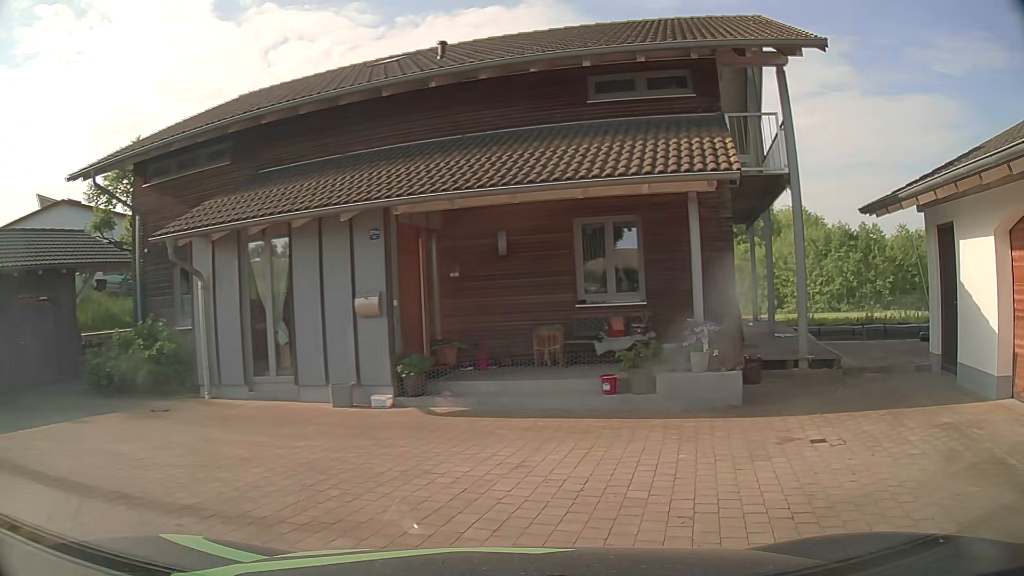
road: unclassified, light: Day
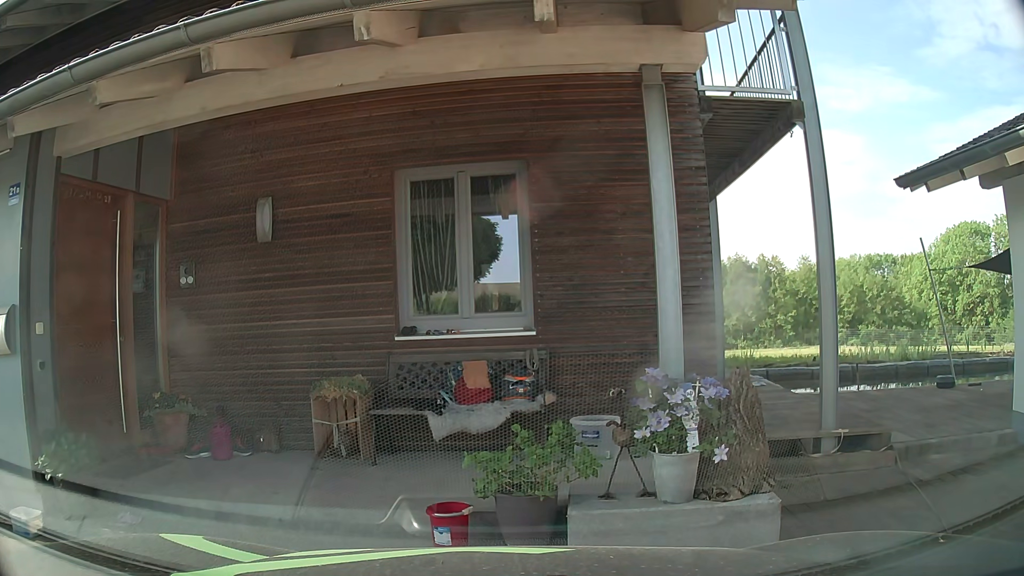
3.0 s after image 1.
(+0.6, +4.8) m; +12°
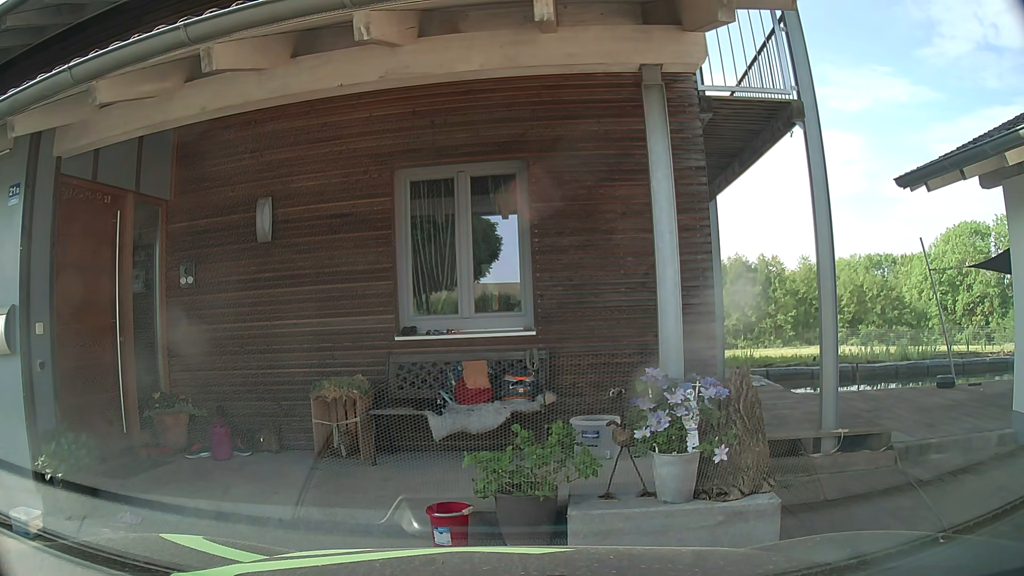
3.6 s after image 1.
(0.0, 0.0) m; 0°
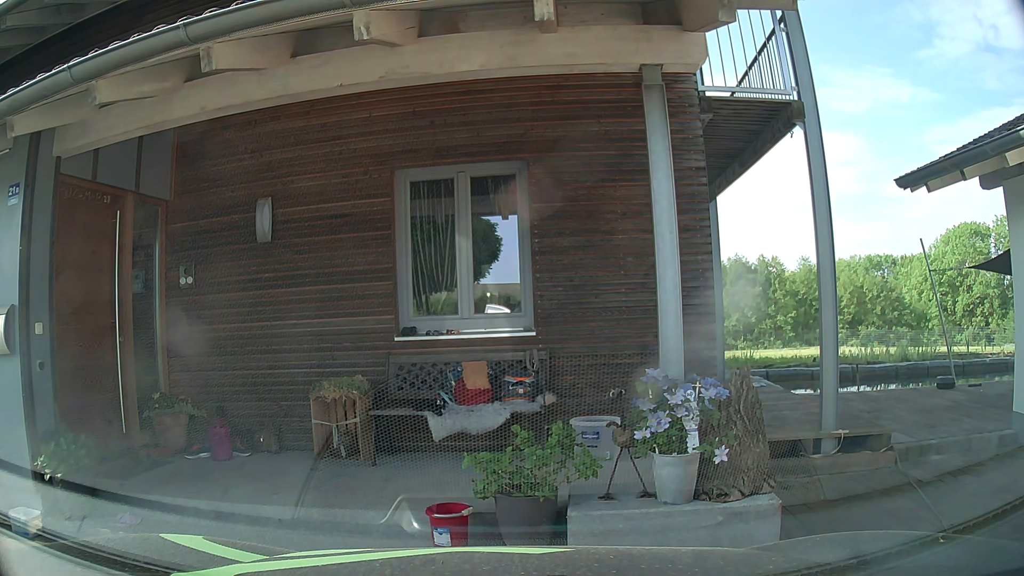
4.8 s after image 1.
(0.0, 0.0) m; 0°
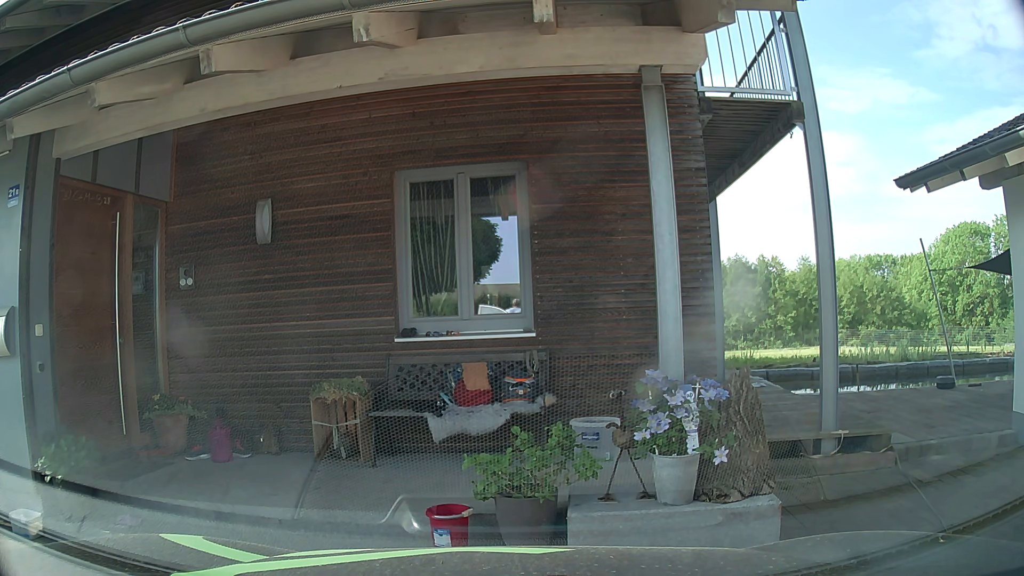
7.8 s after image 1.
(0.0, 0.0) m; 0°
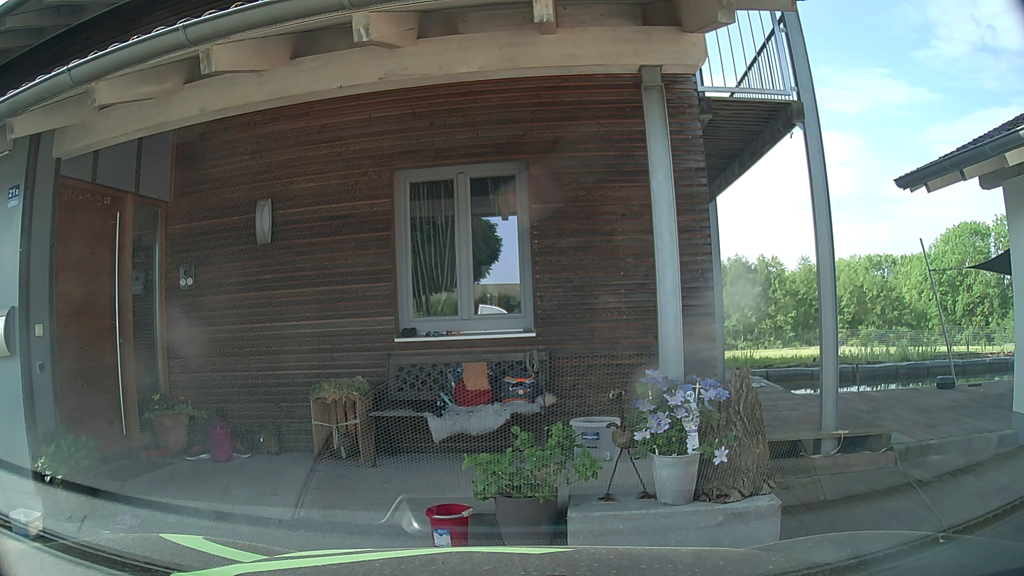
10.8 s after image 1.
(0.0, 0.0) m; 0°
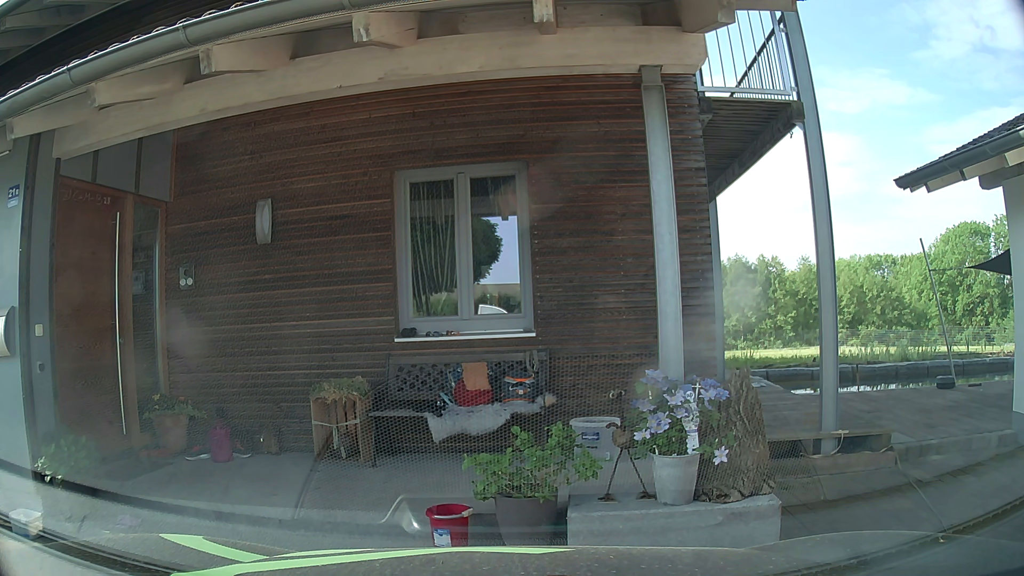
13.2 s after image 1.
(0.0, 0.0) m; 0°
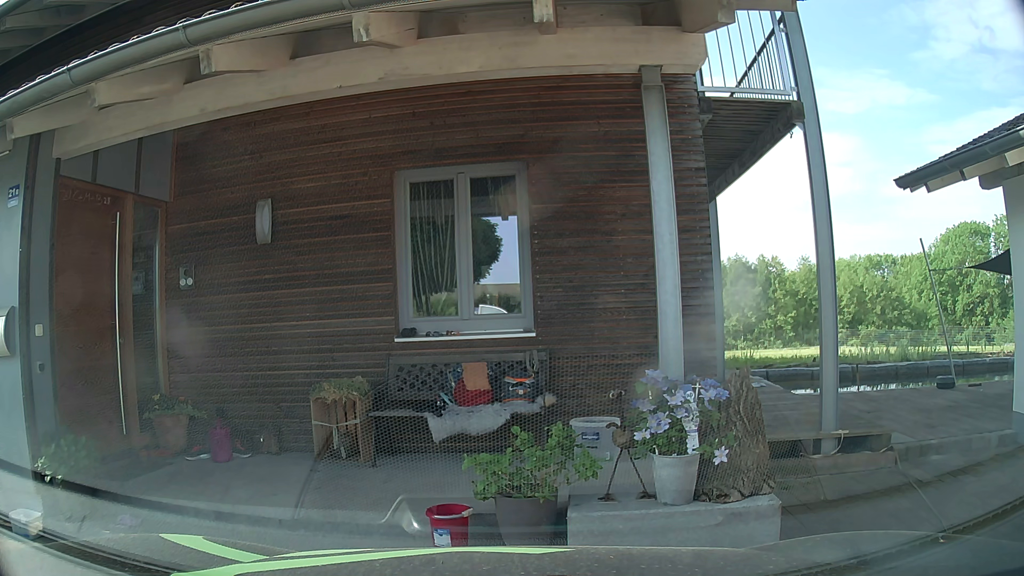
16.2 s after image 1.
(0.0, 0.0) m; 0°
